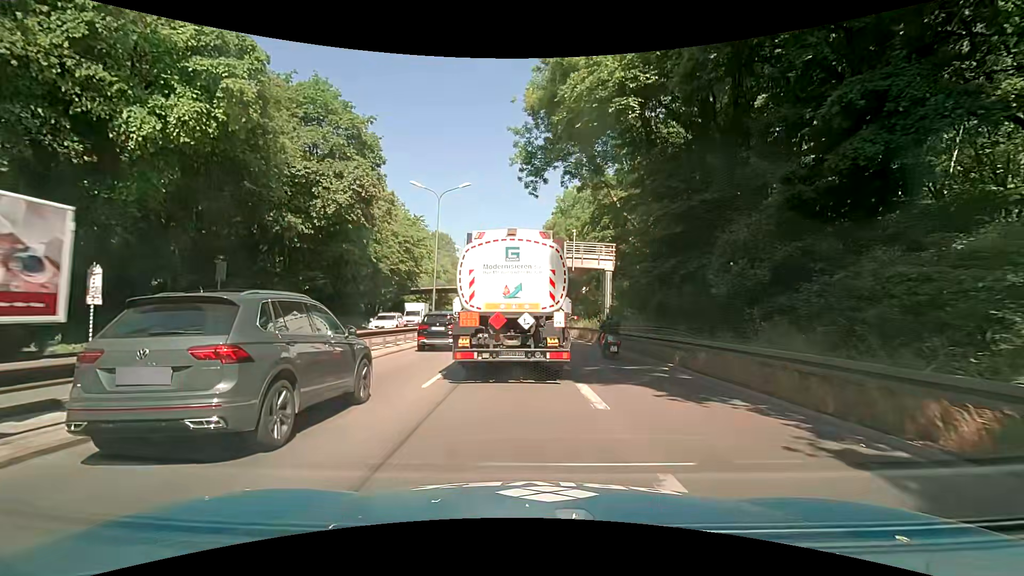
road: trunk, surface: asphalt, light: Day
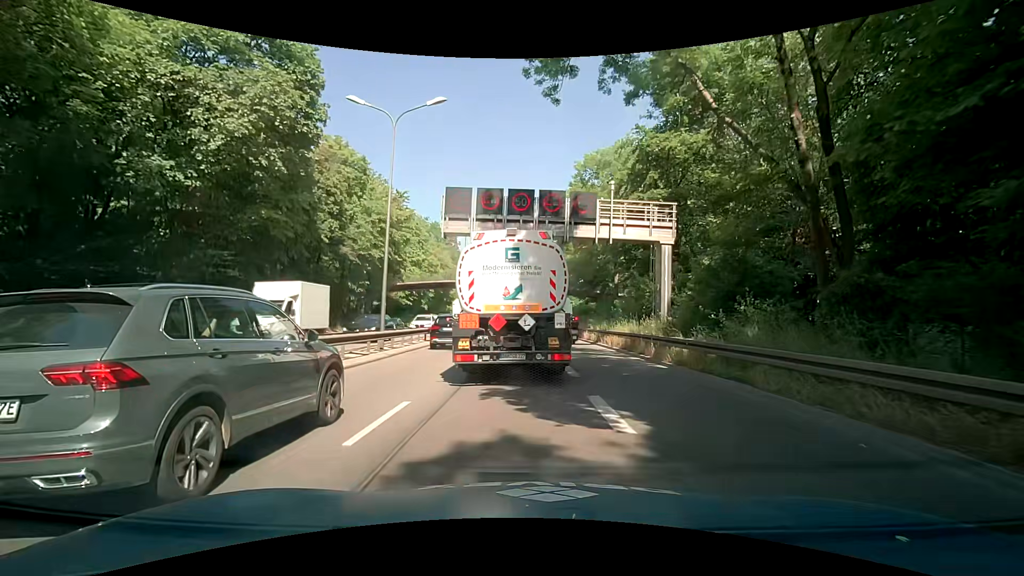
(+0.1, +13.6) m; 0°
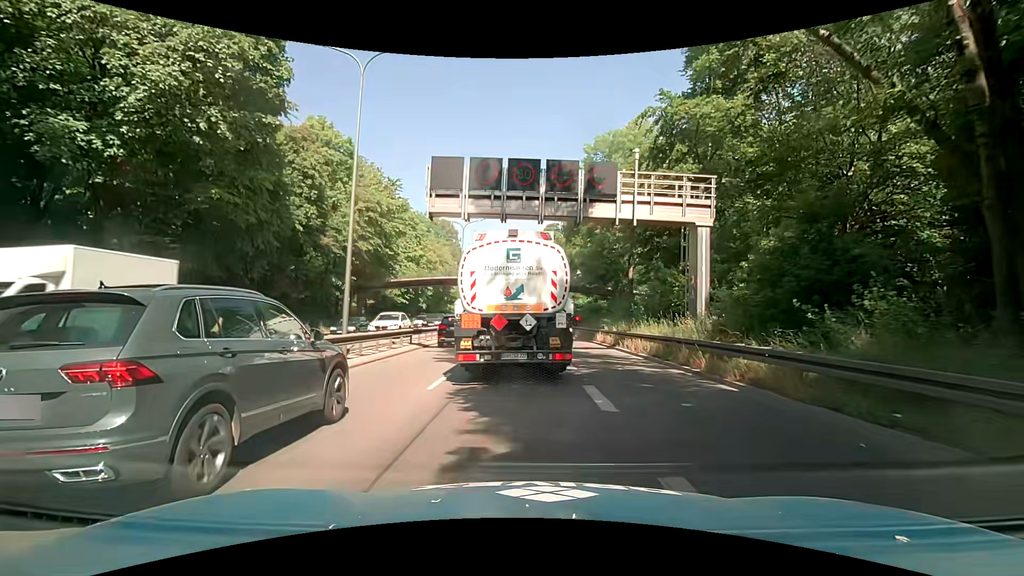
(-0.1, +4.6) m; -1°
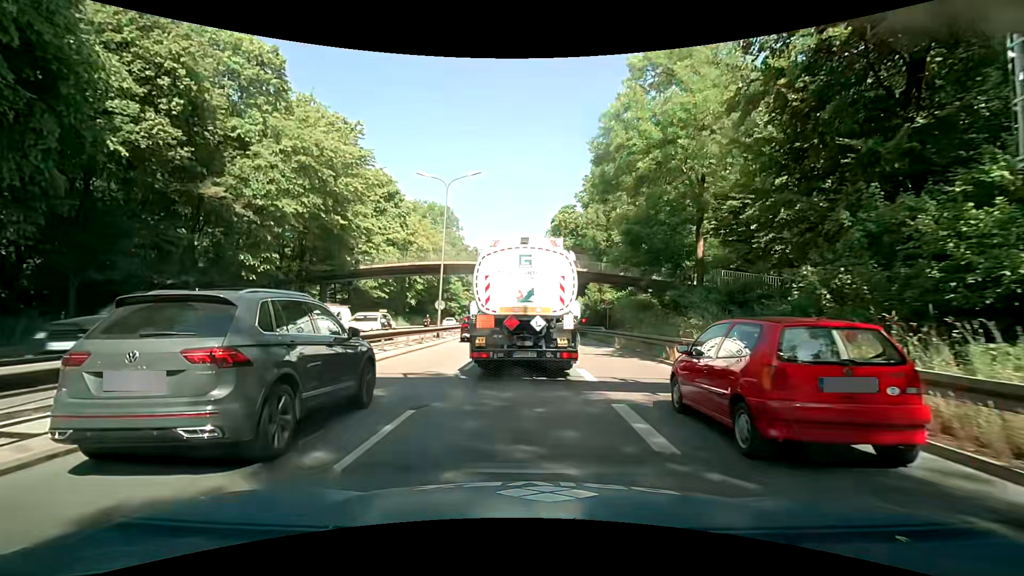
(-0.1, +14.4) m; -3°
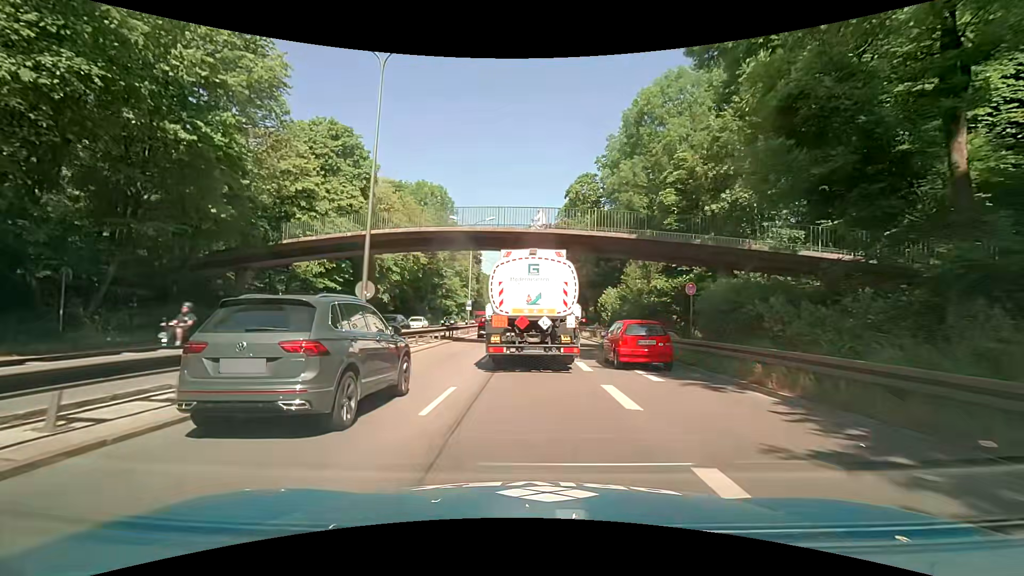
(+0.6, +15.5) m; +1°
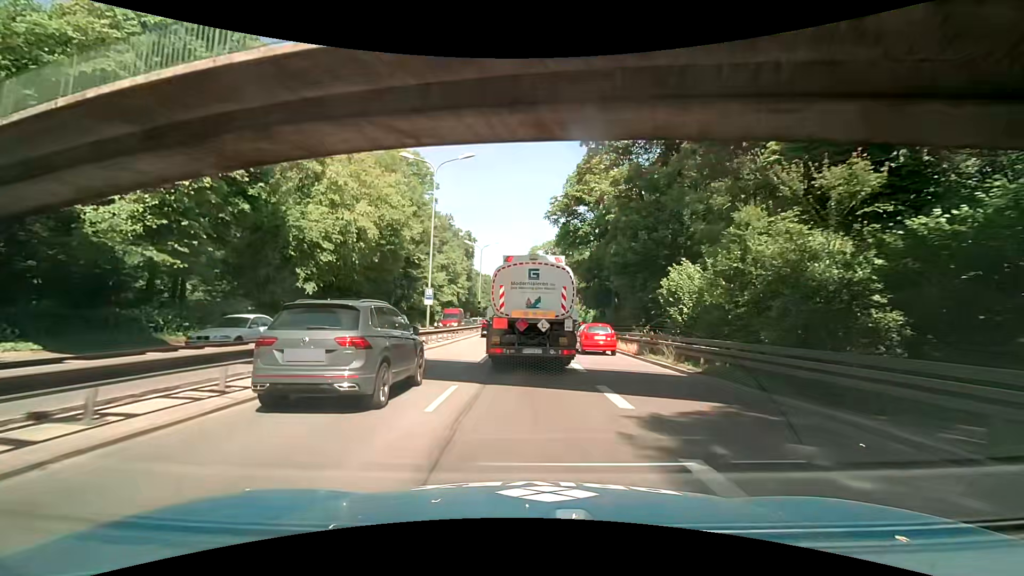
(+0.1, +17.9) m; +1°
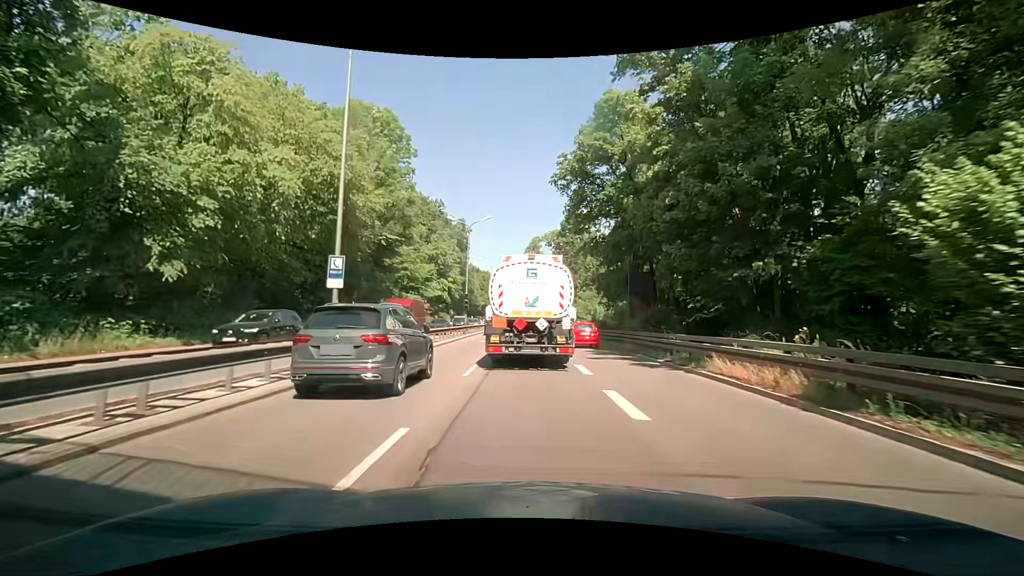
(-0.3, +13.3) m; -3°
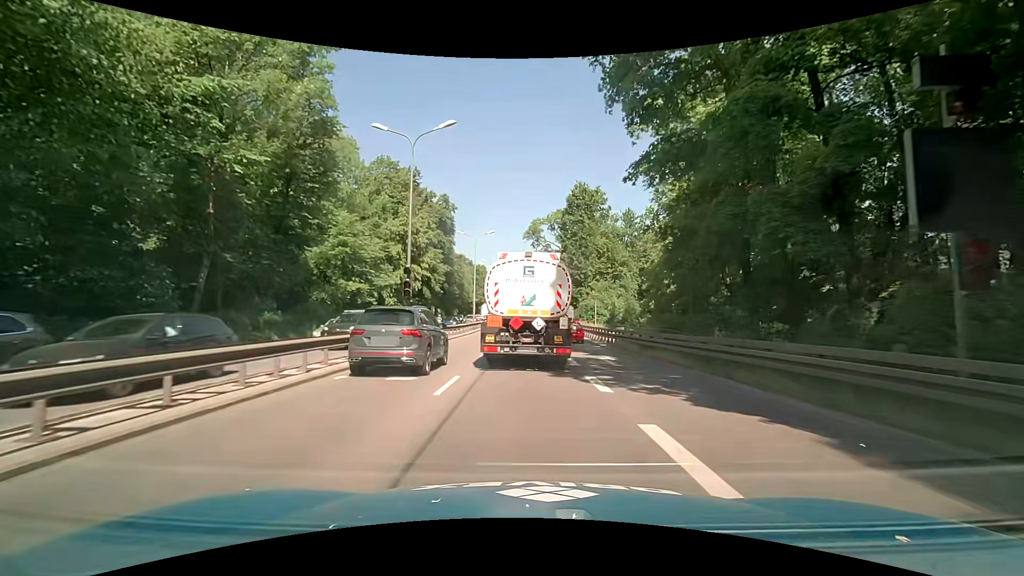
(+0.5, +21.6) m; +1°
(0, +10) (0, +20) (0, +30) (0, +40) (0, +50) (0, +60) (0, +70) (0, +80) (0, +90) (0, +100) m
